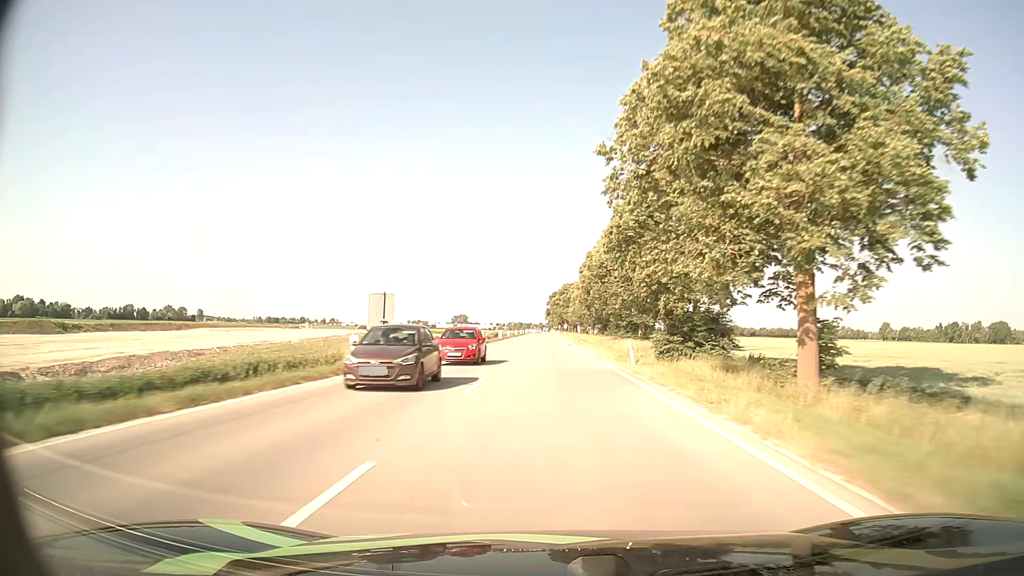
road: unclassified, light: Day
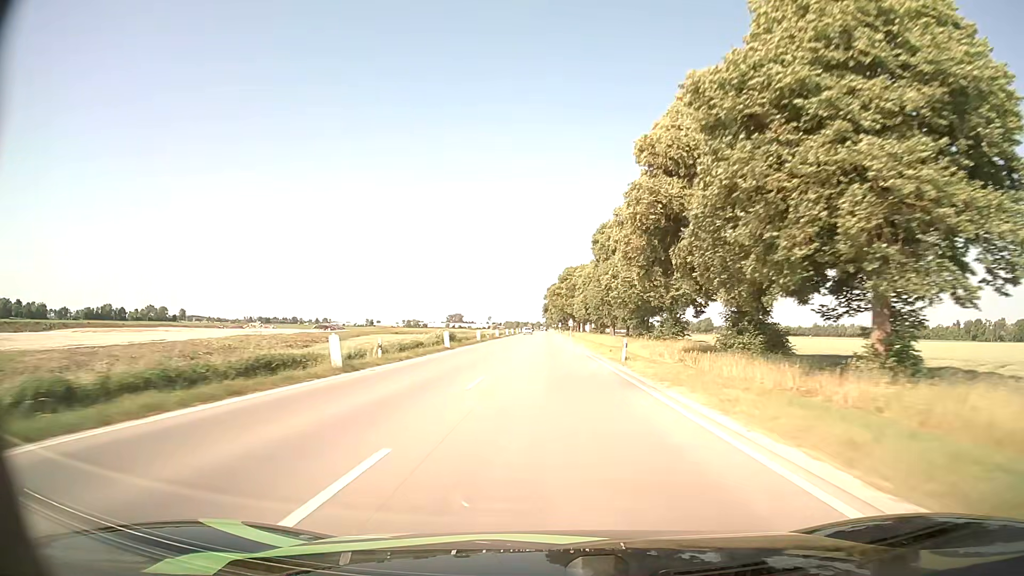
(+0.1, +47.1) m; 0°
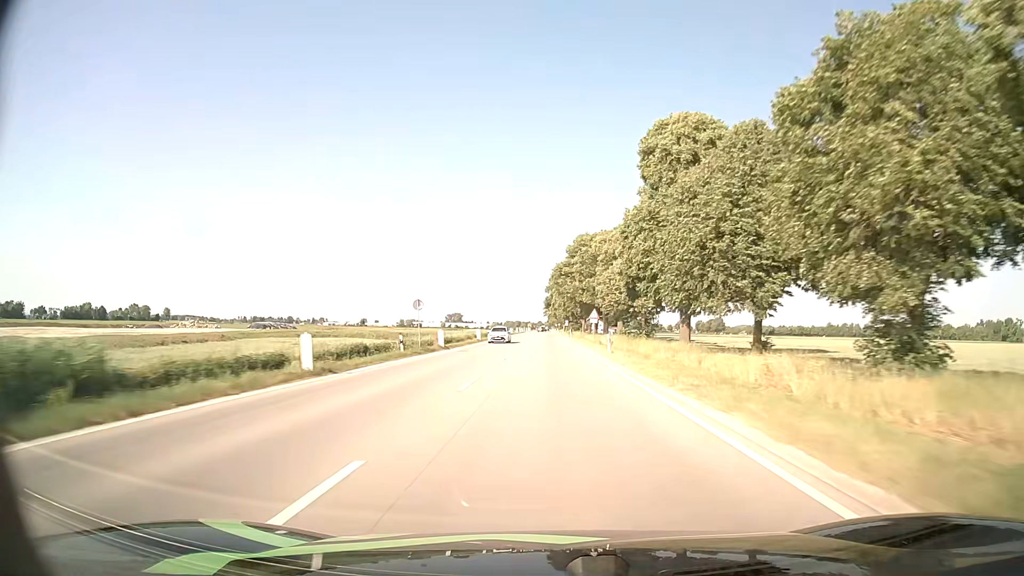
(-0.1, +49.0) m; 0°
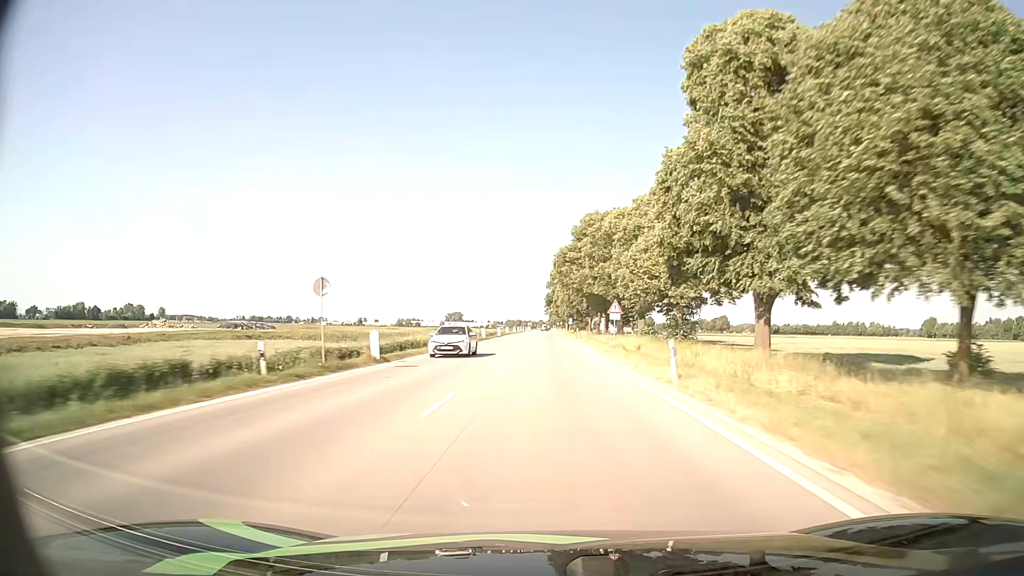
(0.0, +16.5) m; 0°
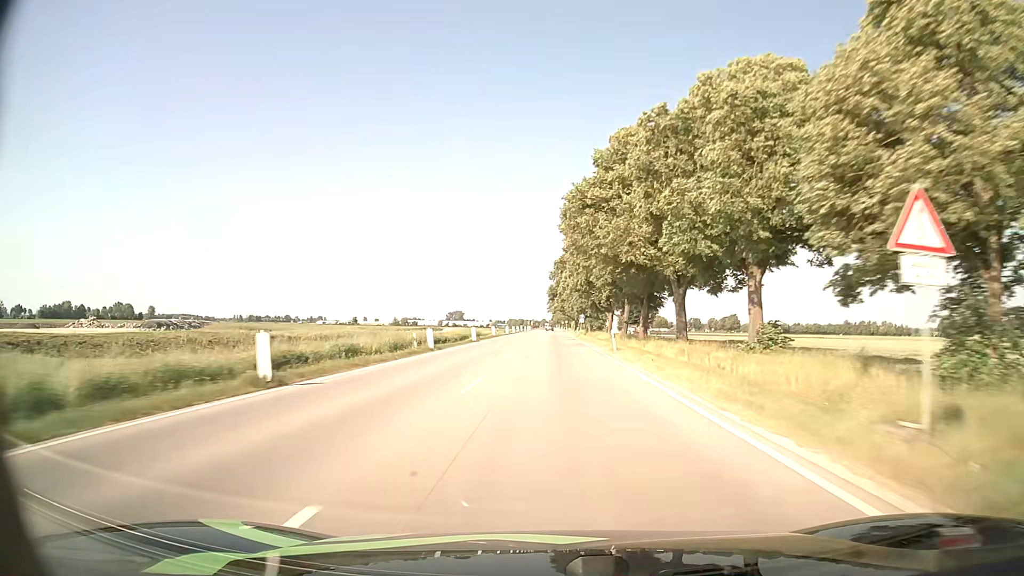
(-0.1, +32.8) m; 0°
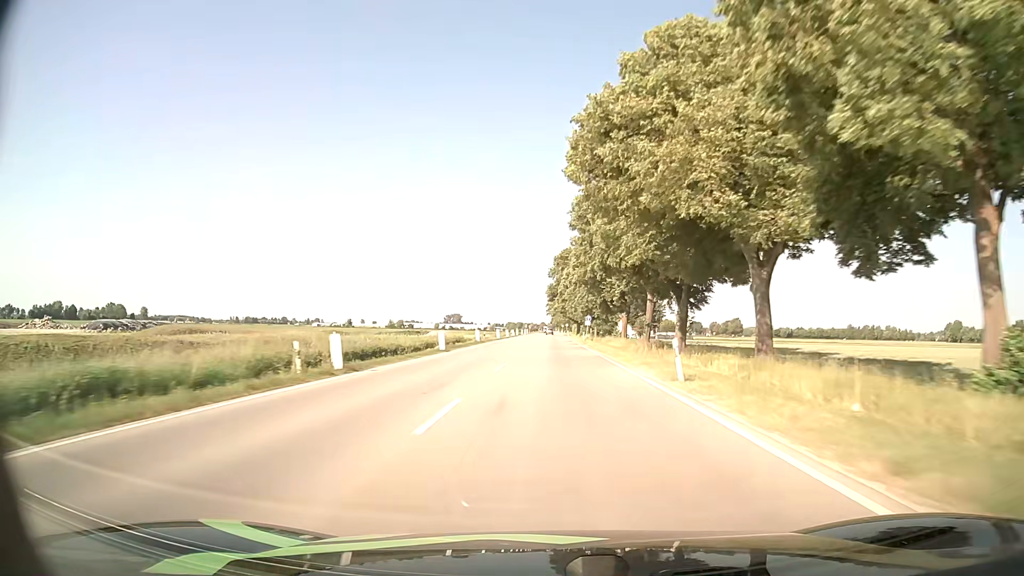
(-0.1, +16.3) m; 0°
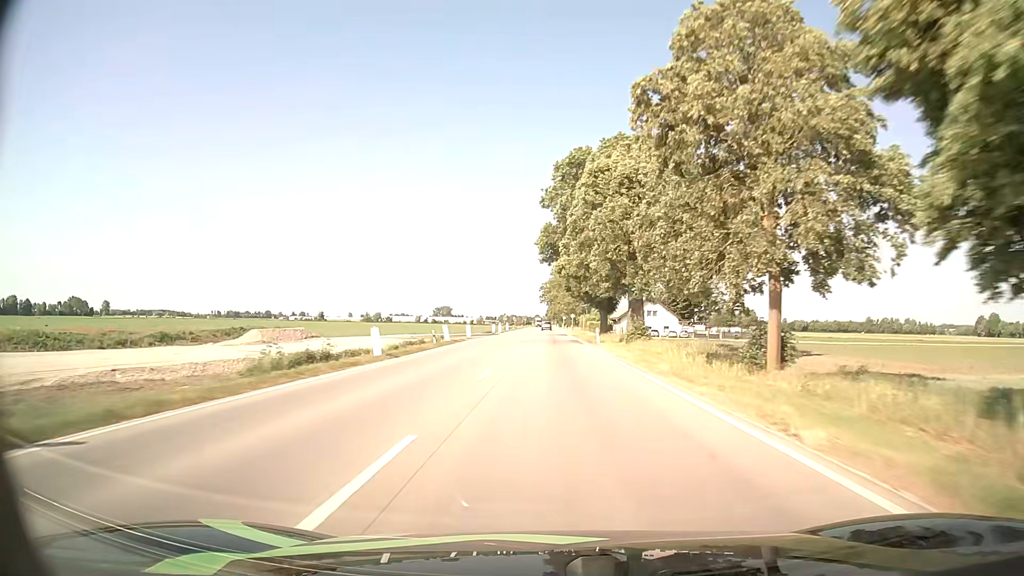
(+0.4, +75.9) m; 0°
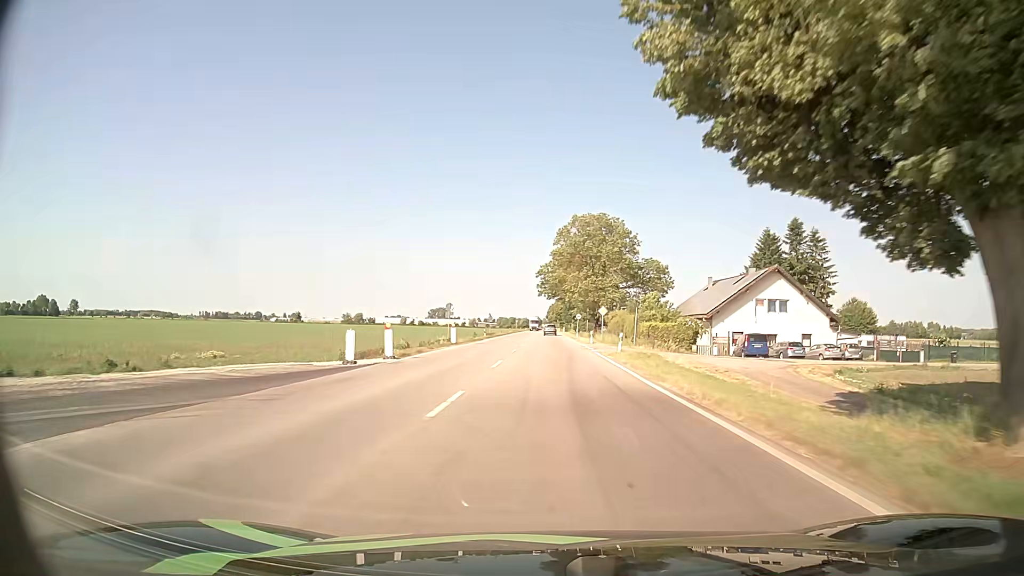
(+0.1, +65.5) m; 0°
